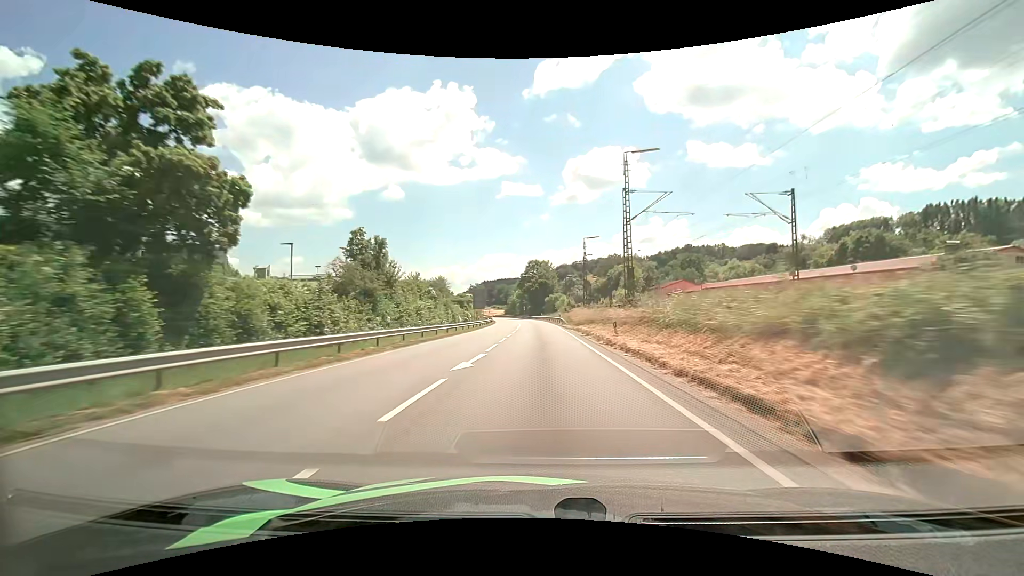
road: primary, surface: asphalt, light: Day
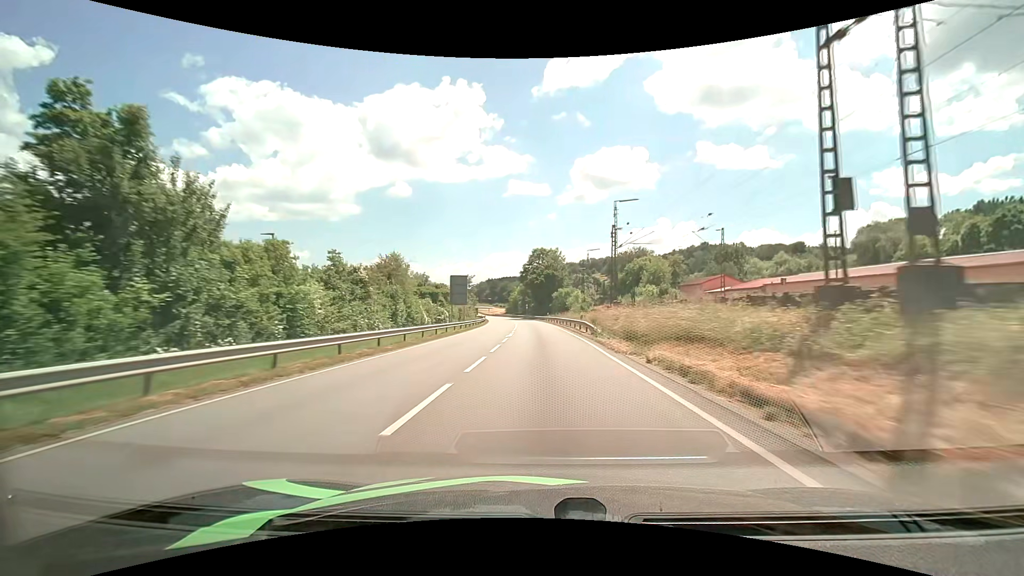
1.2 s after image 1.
(-0.1, +24.8) m; 0°
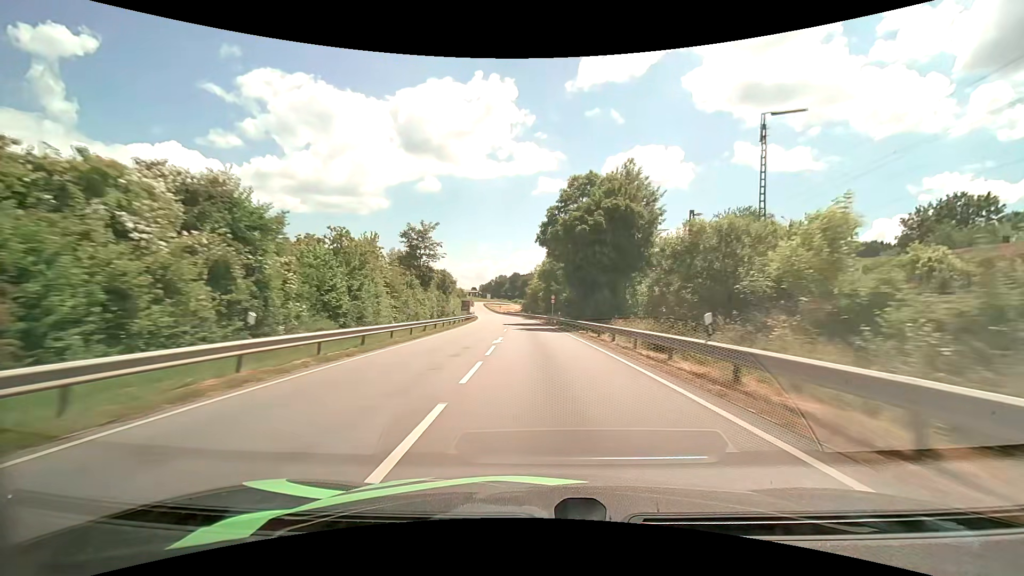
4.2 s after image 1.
(-1.4, +62.5) m; -3°
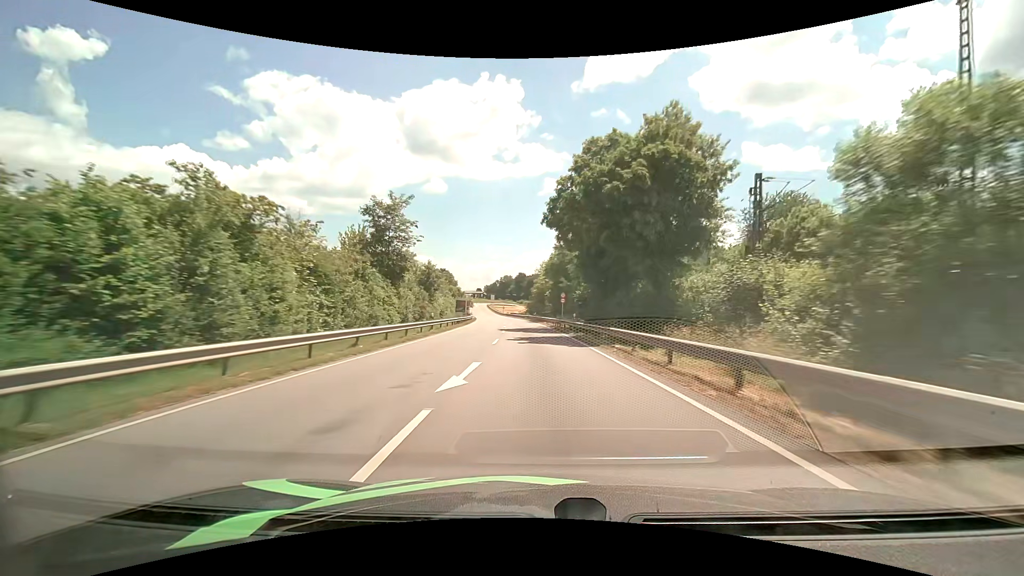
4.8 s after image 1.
(-0.1, +12.4) m; -1°
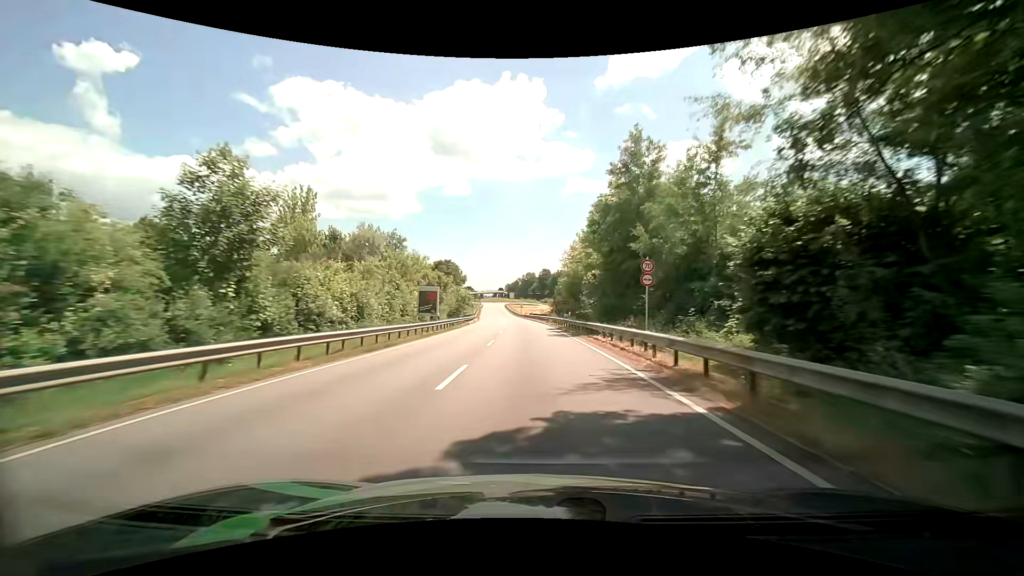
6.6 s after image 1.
(-0.8, +36.7) m; -3°
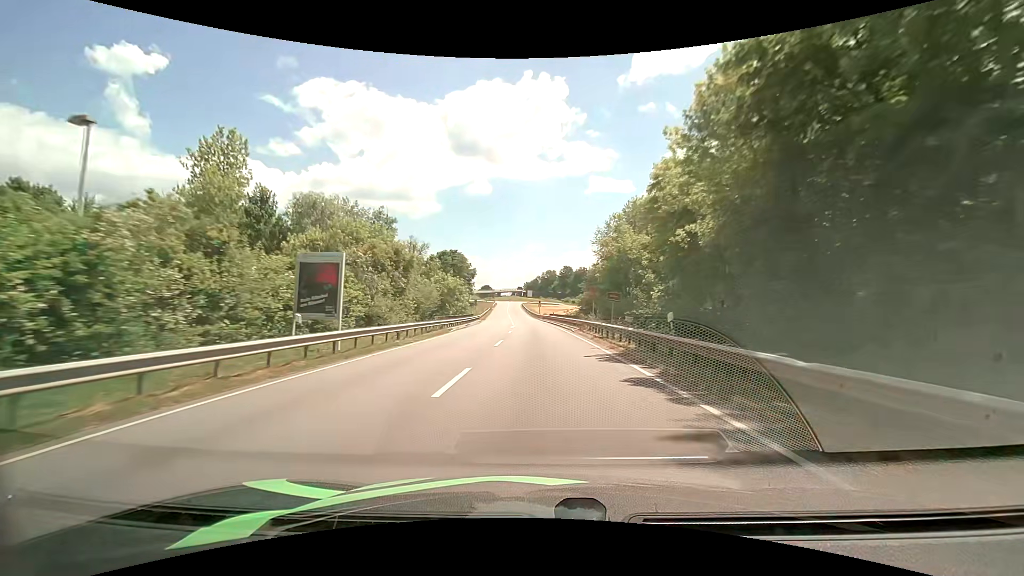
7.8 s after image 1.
(-0.5, +23.9) m; -2°
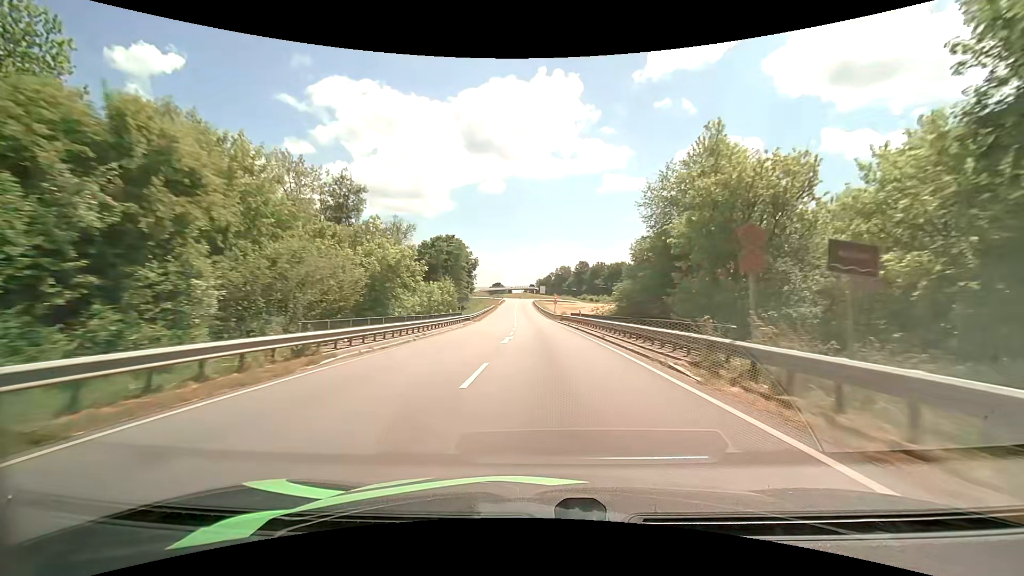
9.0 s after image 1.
(-0.4, +23.3) m; -2°
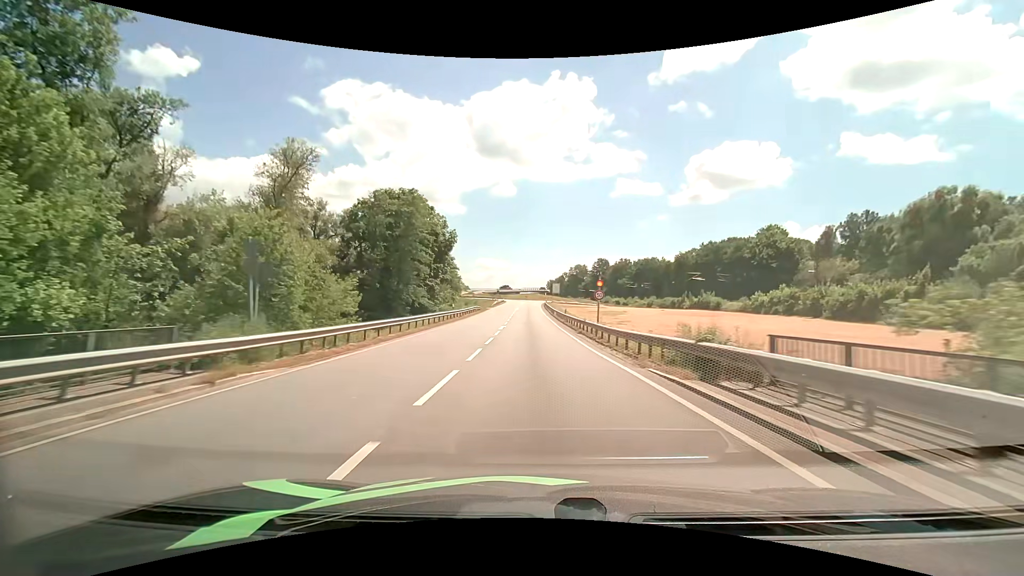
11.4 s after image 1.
(-0.3, +43.9) m; -1°
(0, +10) (0, +20) (0, +30) (-1, +40) (-1, +50) (-1, +60) (-1, +70) (-1, +80) (-1, +90) (-1, +100) m
